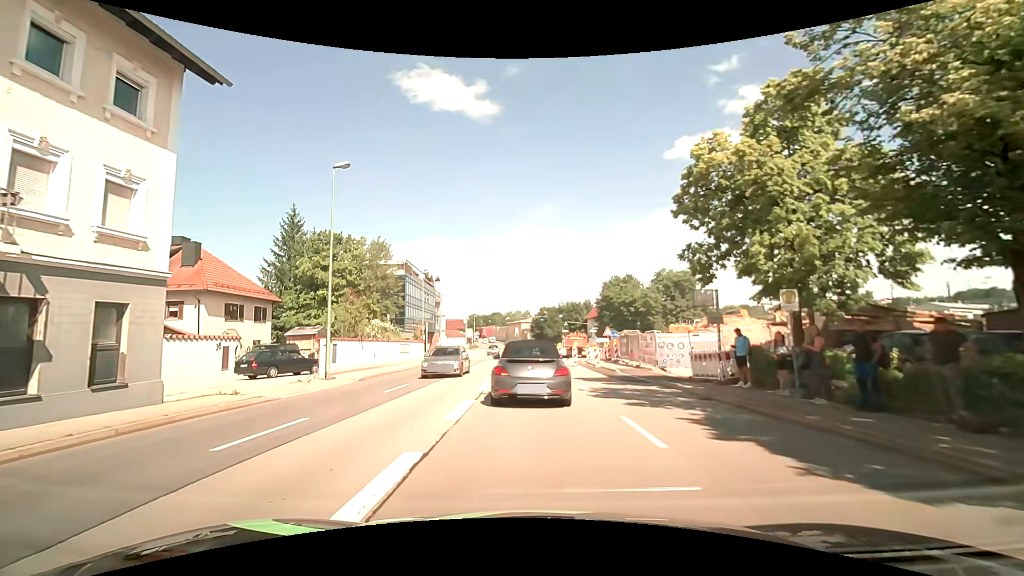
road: primary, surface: asphalt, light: Day
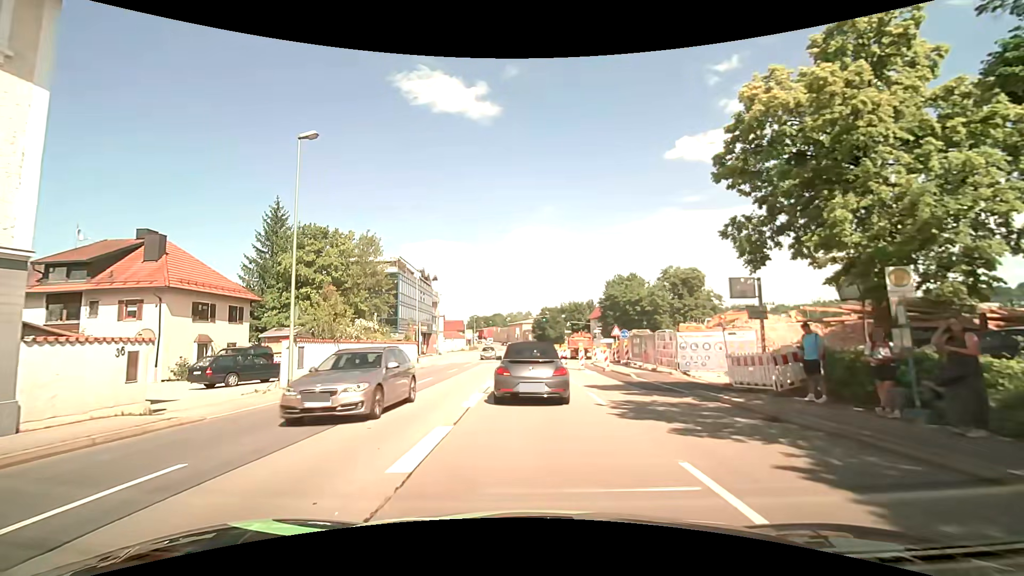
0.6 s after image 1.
(0.0, +3.7) m; +2°
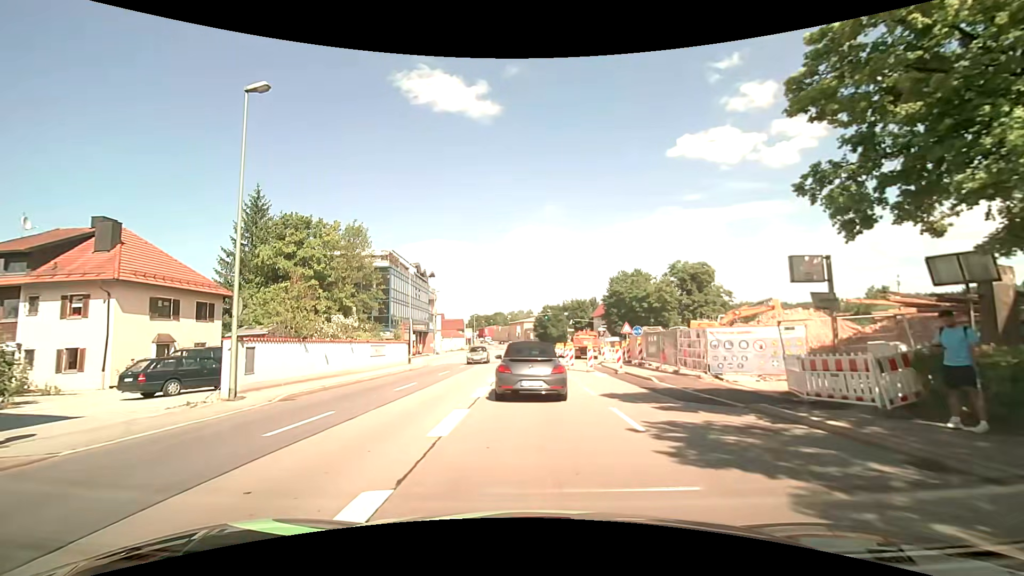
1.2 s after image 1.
(-0.1, +3.9) m; -2°
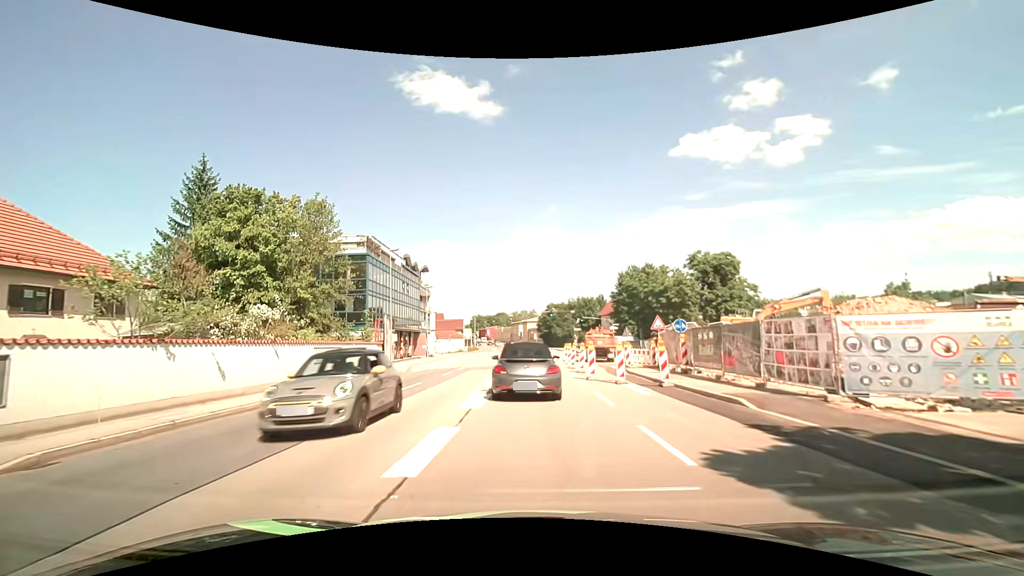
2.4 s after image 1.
(0.0, +8.4) m; 0°
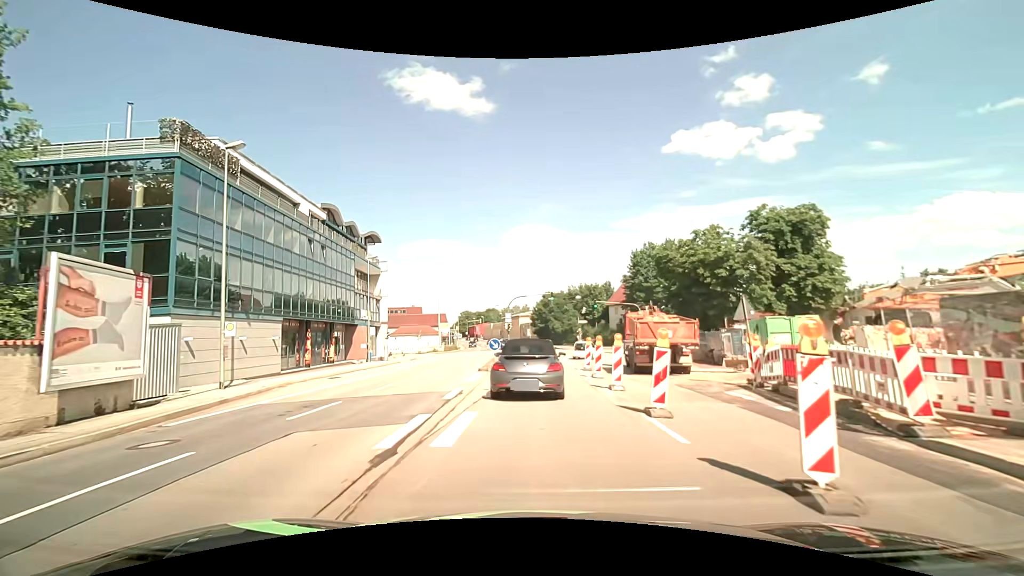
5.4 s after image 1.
(+0.3, +23.1) m; +1°
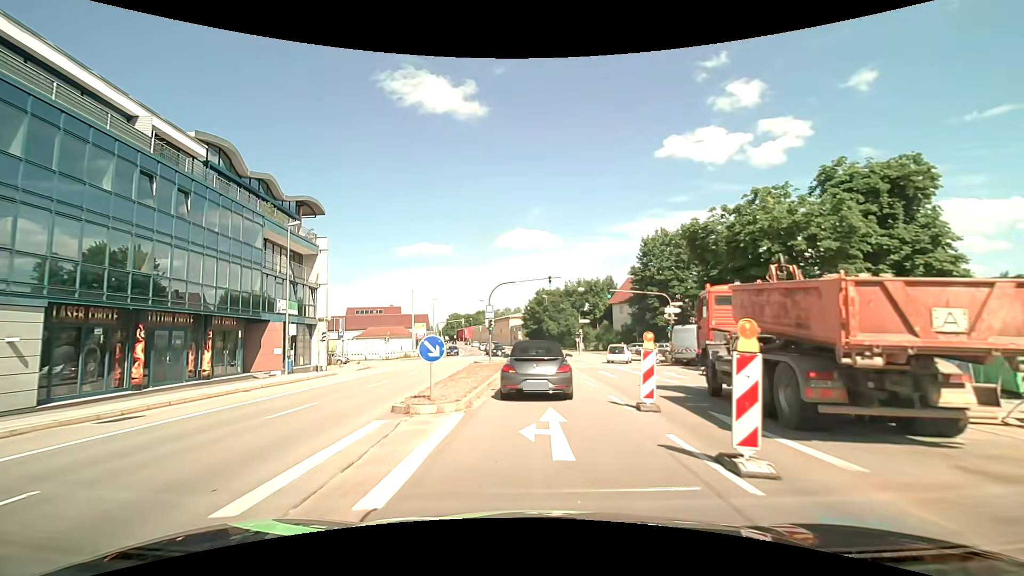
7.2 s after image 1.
(+0.2, +14.3) m; +1°
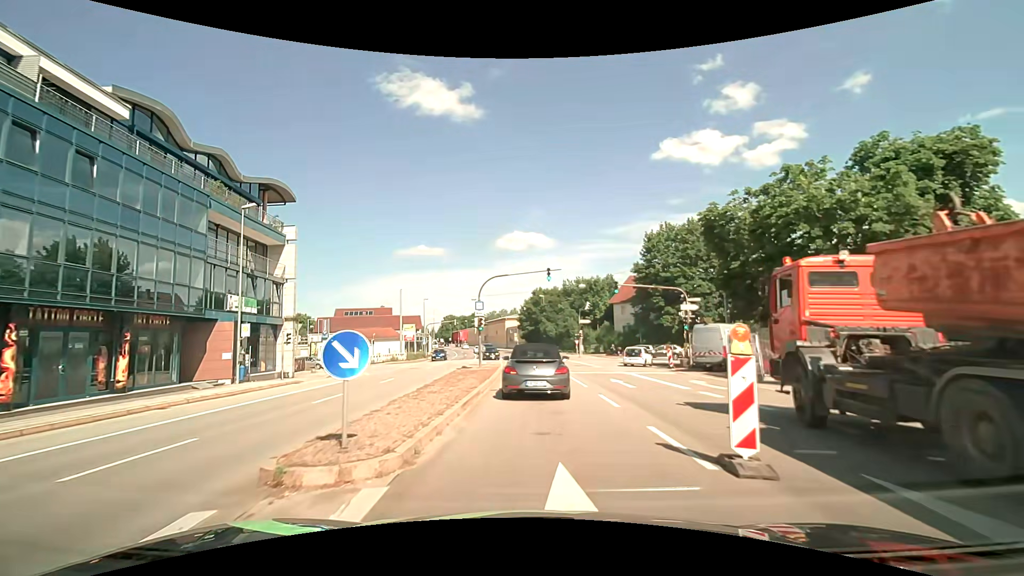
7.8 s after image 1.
(0.0, +5.0) m; +1°
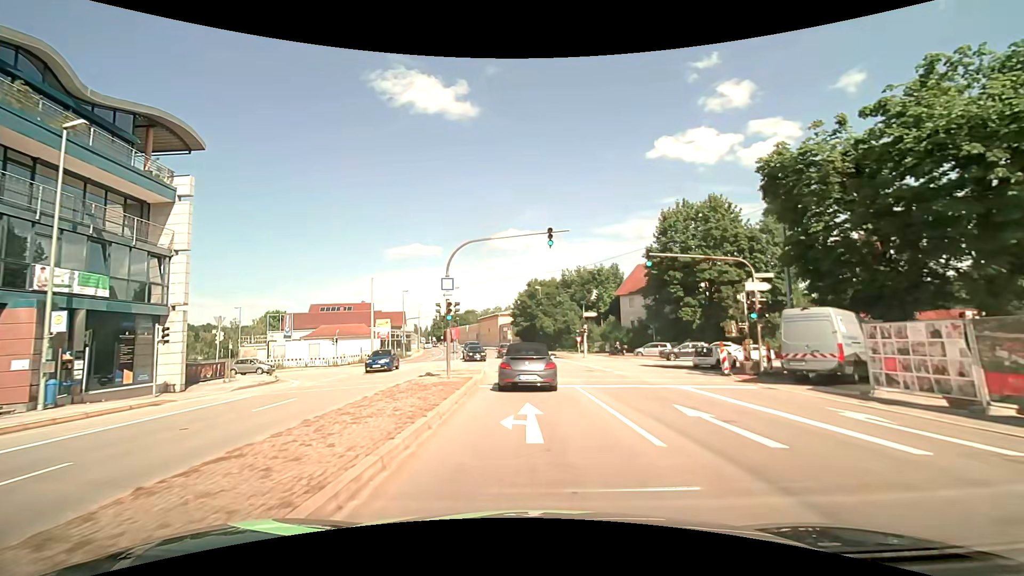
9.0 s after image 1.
(0.0, +10.9) m; 0°
(0, +10) (0, +20) (0, +30) (-1, +40) (-2, +50) (-3, +60) (-4, +70) (-5, +80) (-7, +90) (-9, +99) m
